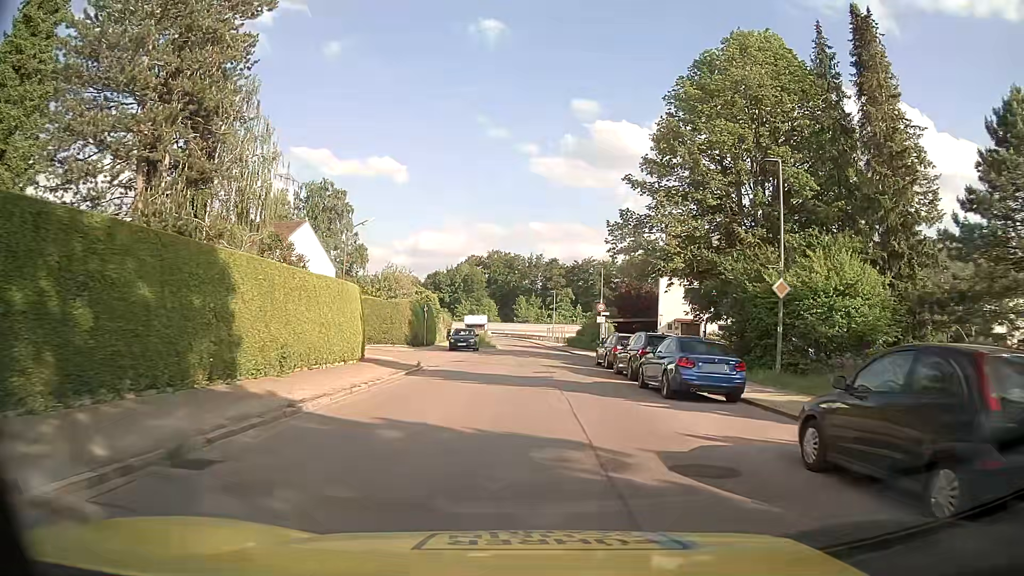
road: residential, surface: asphalt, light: Day
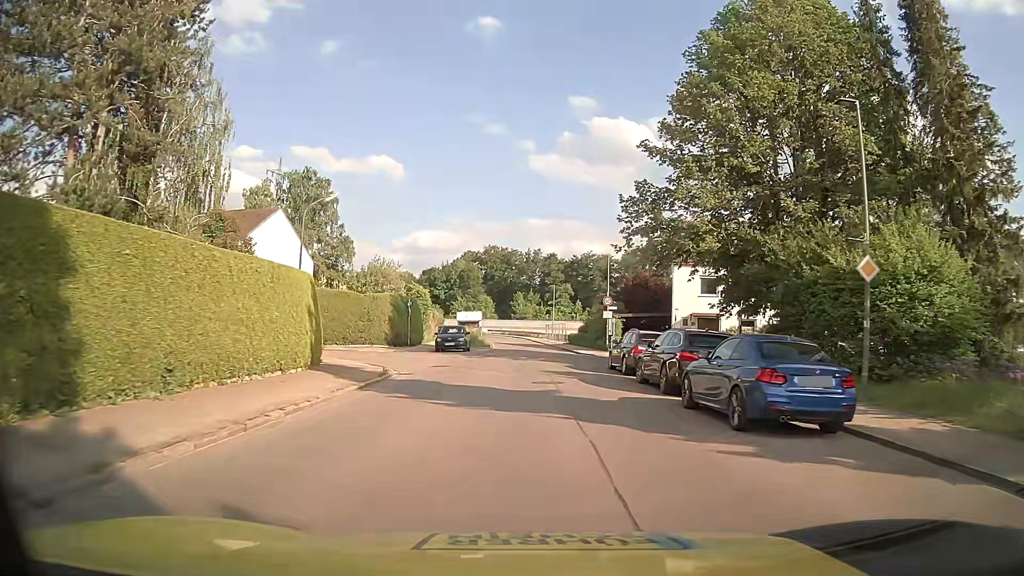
(+0.1, +5.4) m; +2°
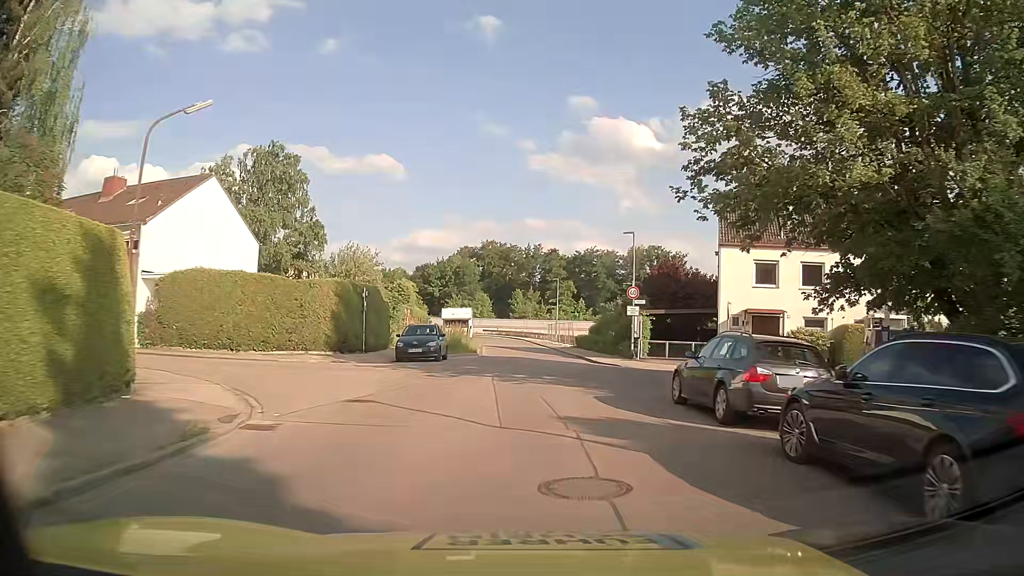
(0.0, +10.9) m; 0°
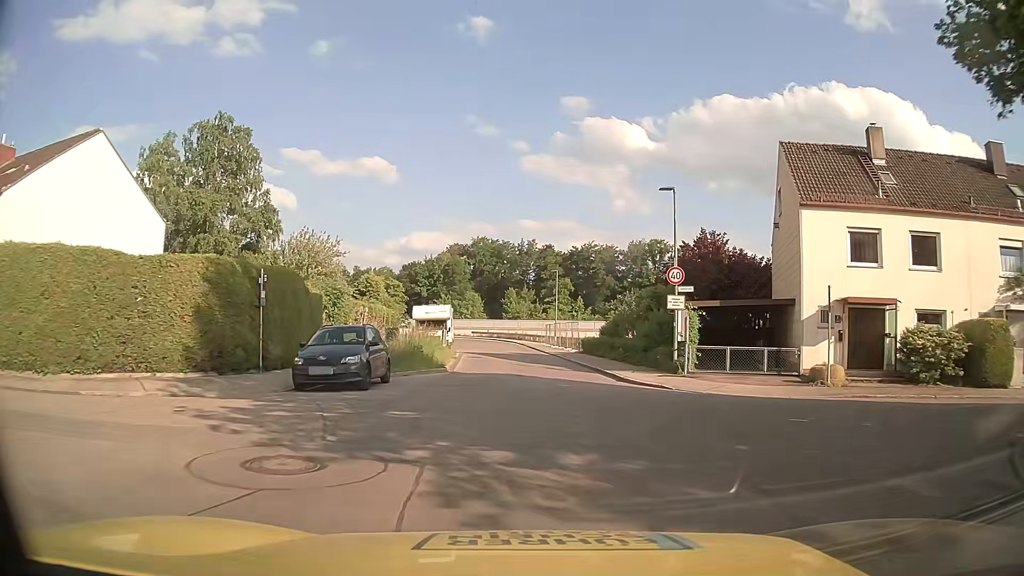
(0.0, +11.0) m; +1°
